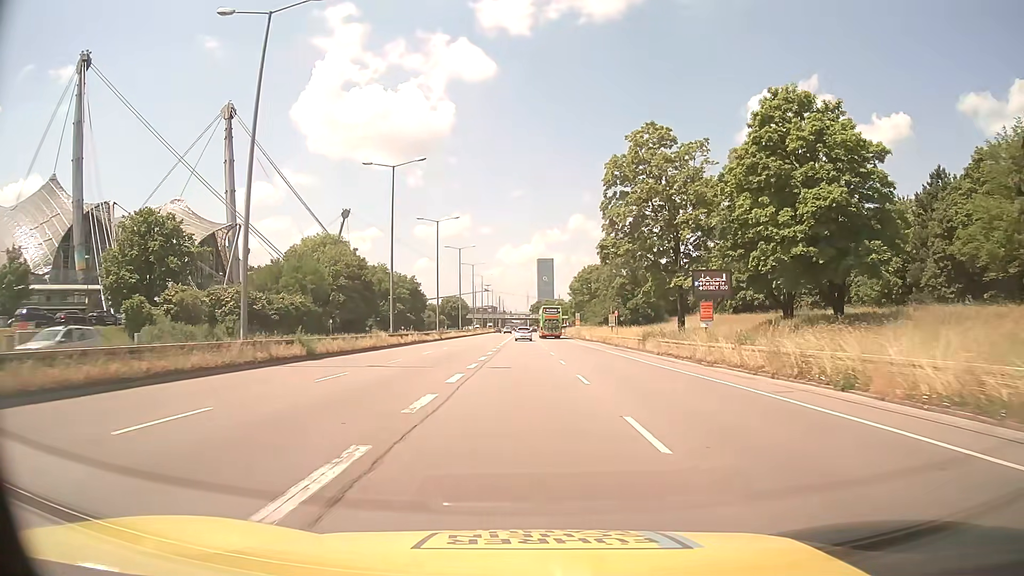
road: trunk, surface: asphalt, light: Day
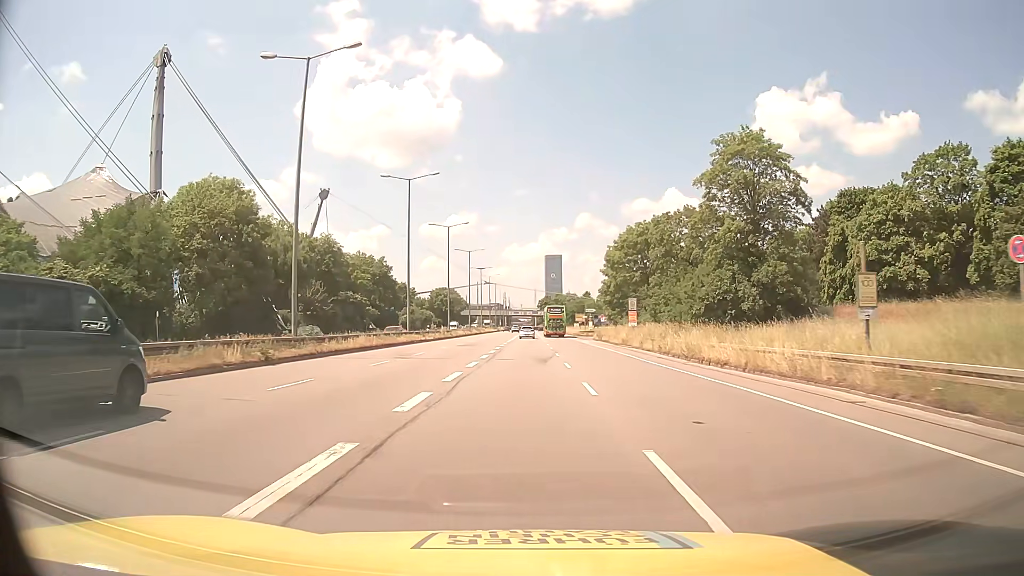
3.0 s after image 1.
(+0.1, +48.1) m; 0°
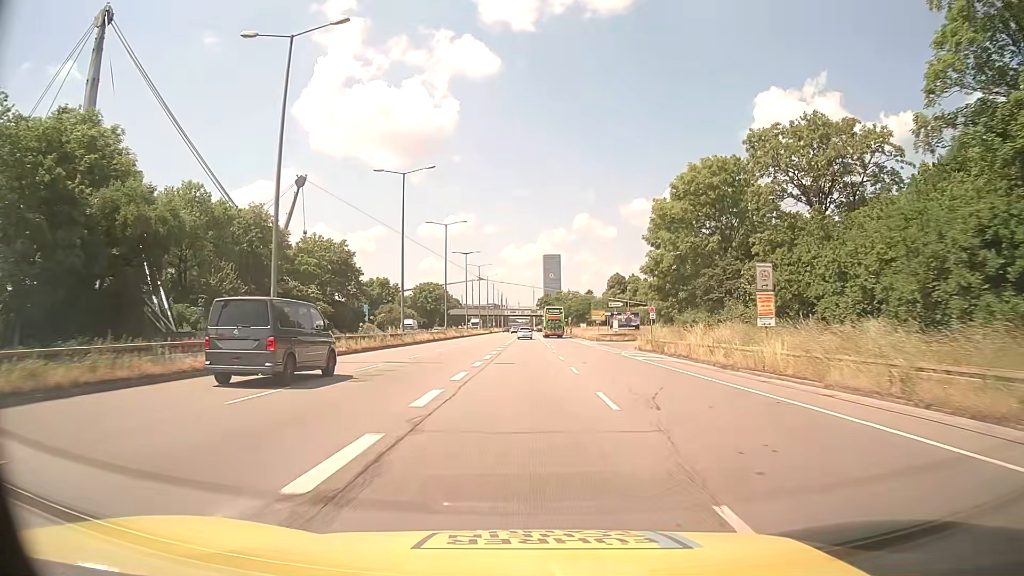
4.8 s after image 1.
(0.0, +29.3) m; 0°
(0, +10) (0, +20) (0, +30) (0, +40) (0, +50) (0, +60) (0, +70) (0, +80) (0, +90) (0, +100) m
